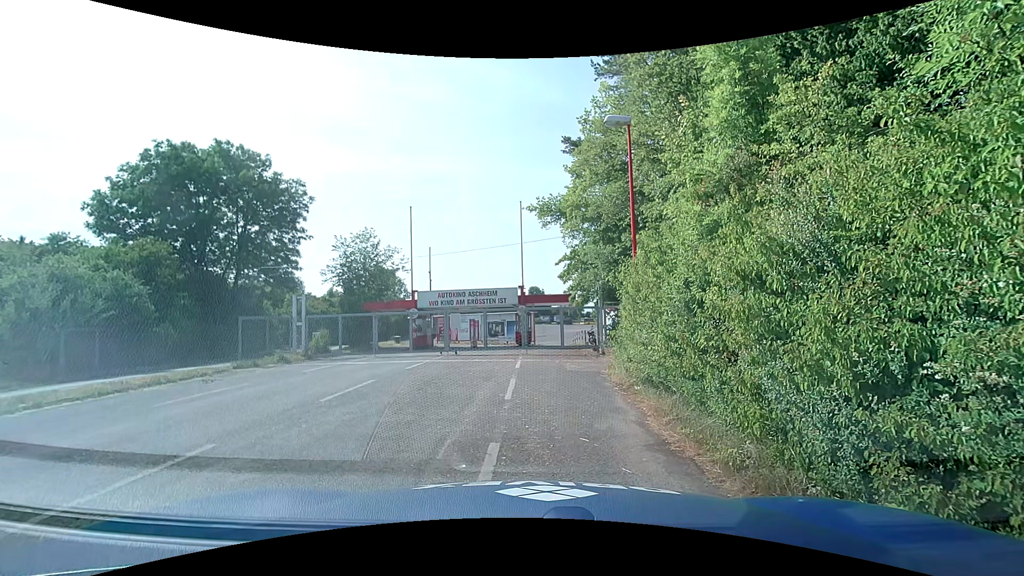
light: Day
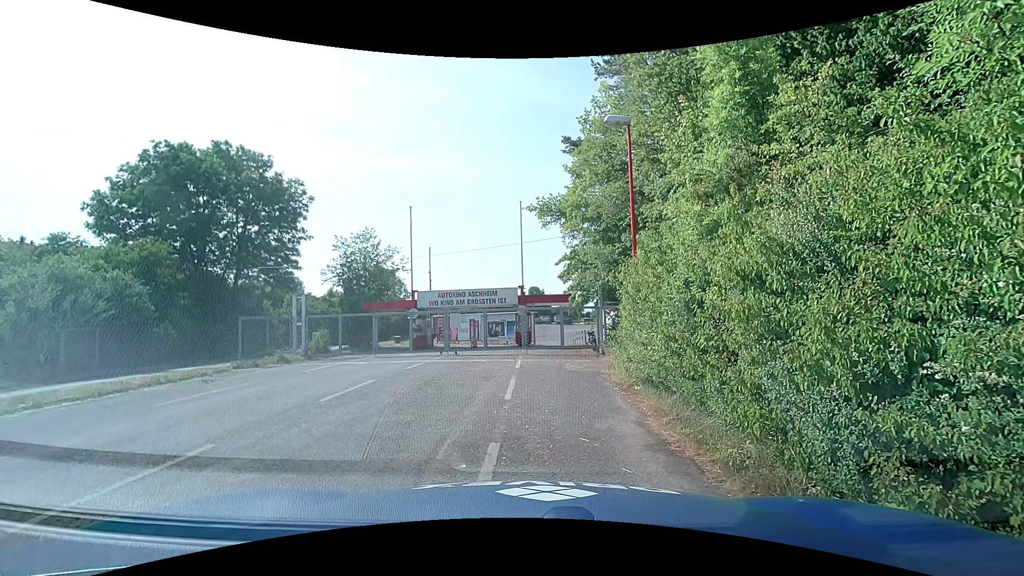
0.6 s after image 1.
(0.0, 0.0) m; 0°
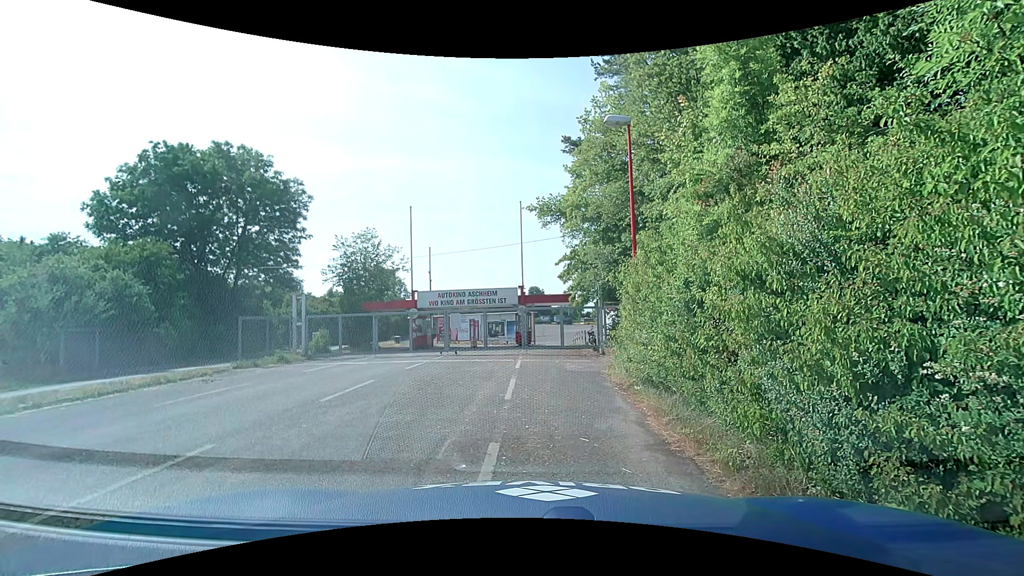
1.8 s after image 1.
(0.0, 0.0) m; 0°
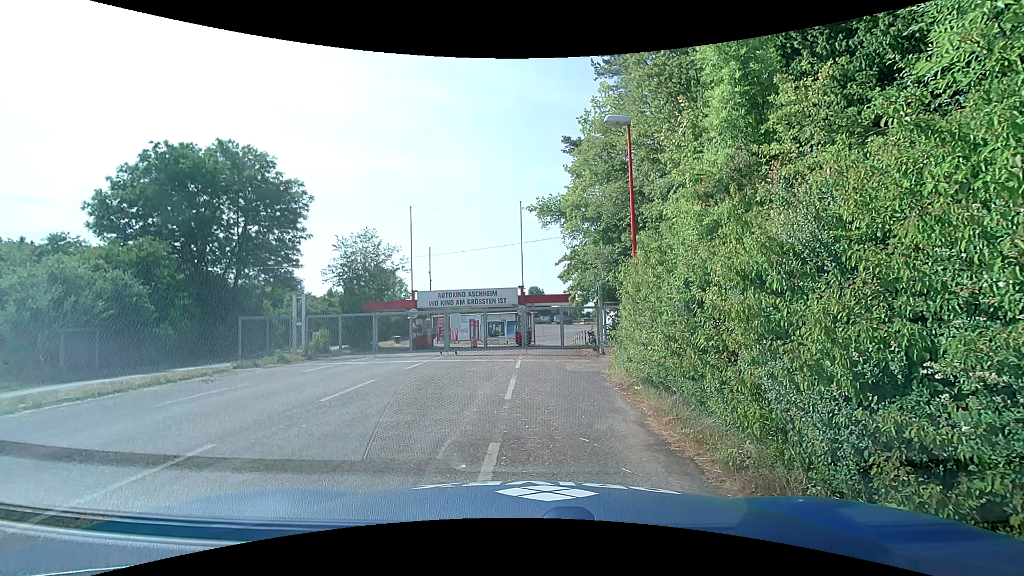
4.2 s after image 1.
(0.0, 0.0) m; 0°
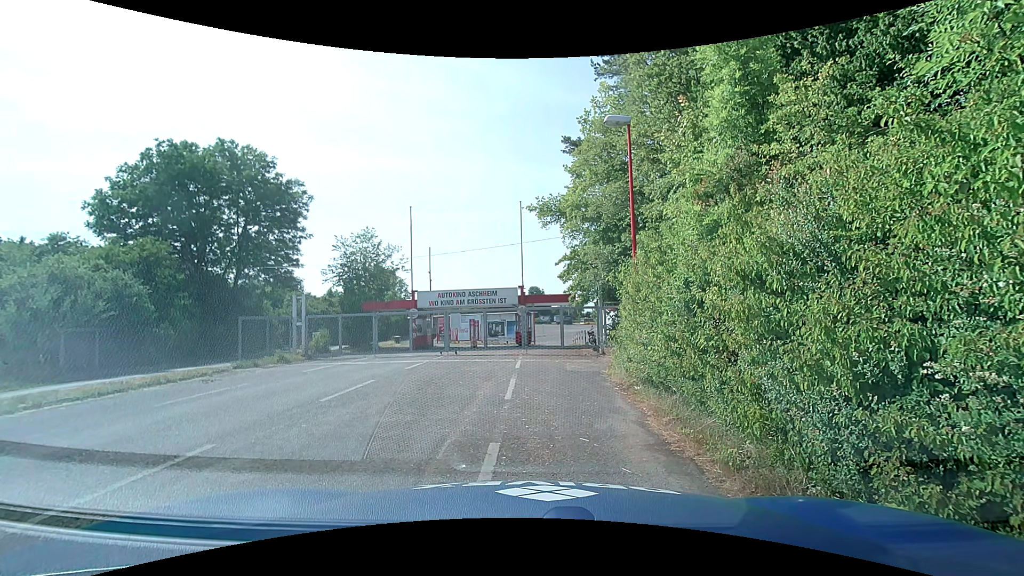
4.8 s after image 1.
(0.0, 0.0) m; 0°
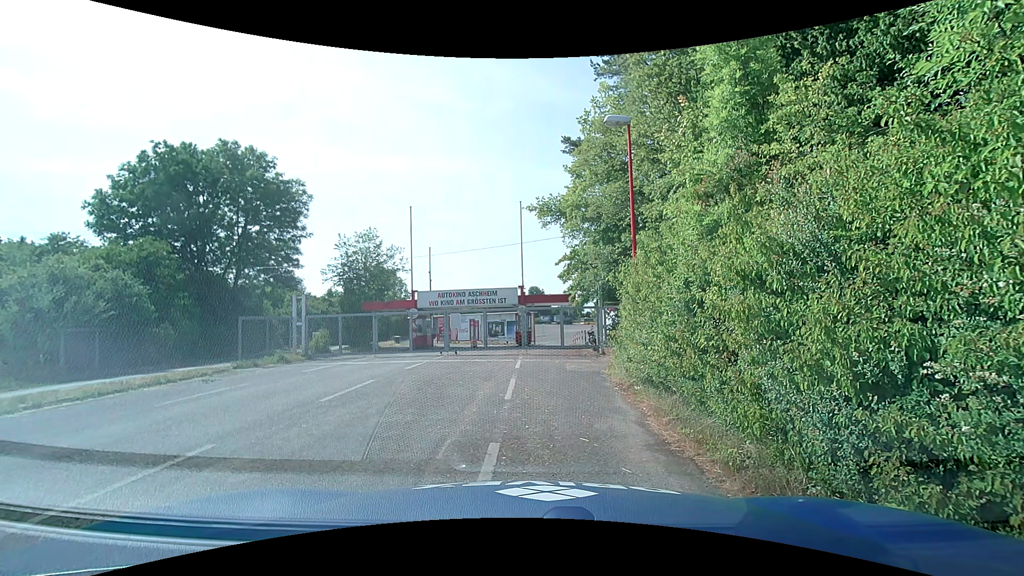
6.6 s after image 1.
(0.0, 0.0) m; 0°
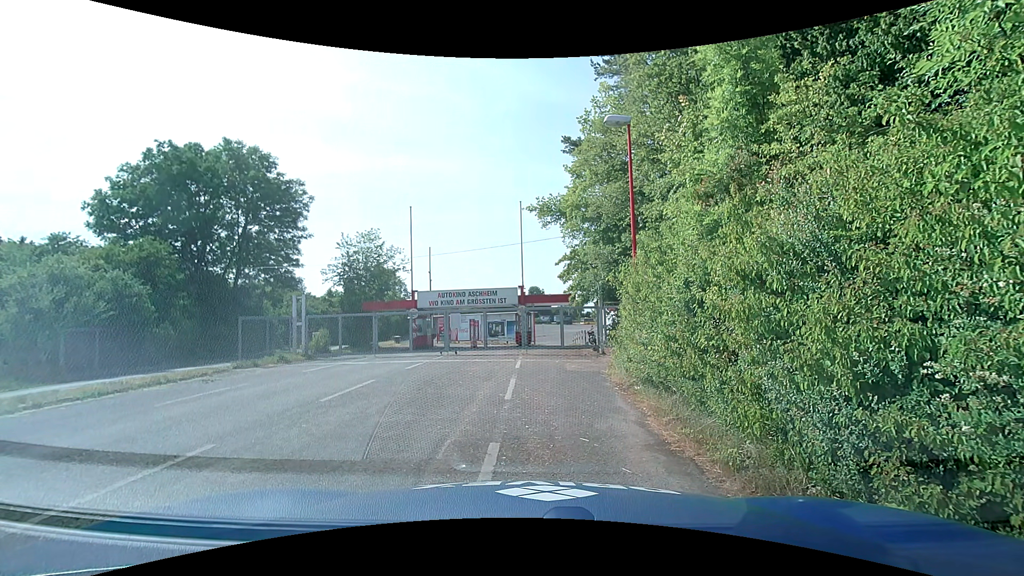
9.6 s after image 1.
(0.0, 0.0) m; 0°
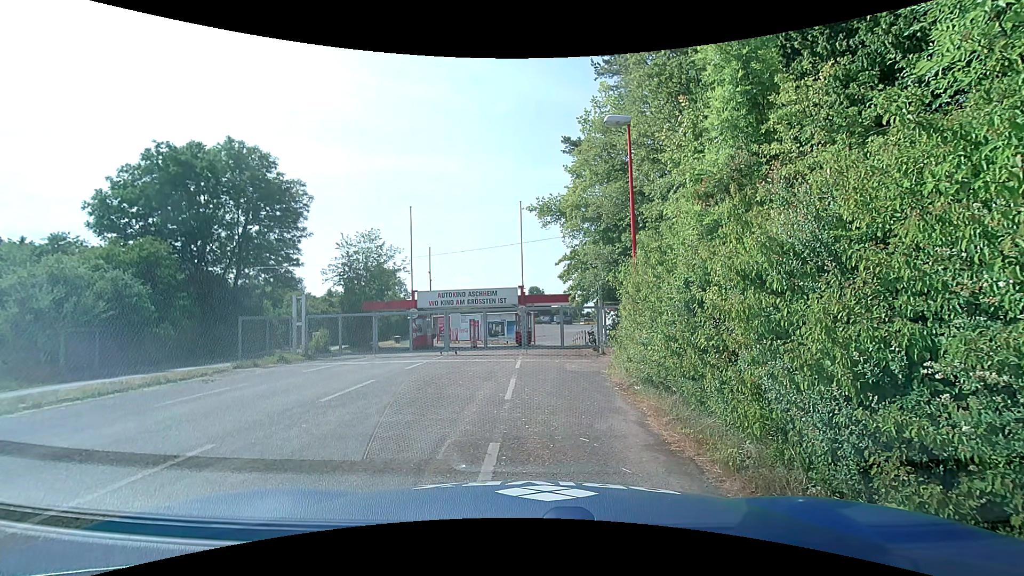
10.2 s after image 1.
(0.0, 0.0) m; 0°
